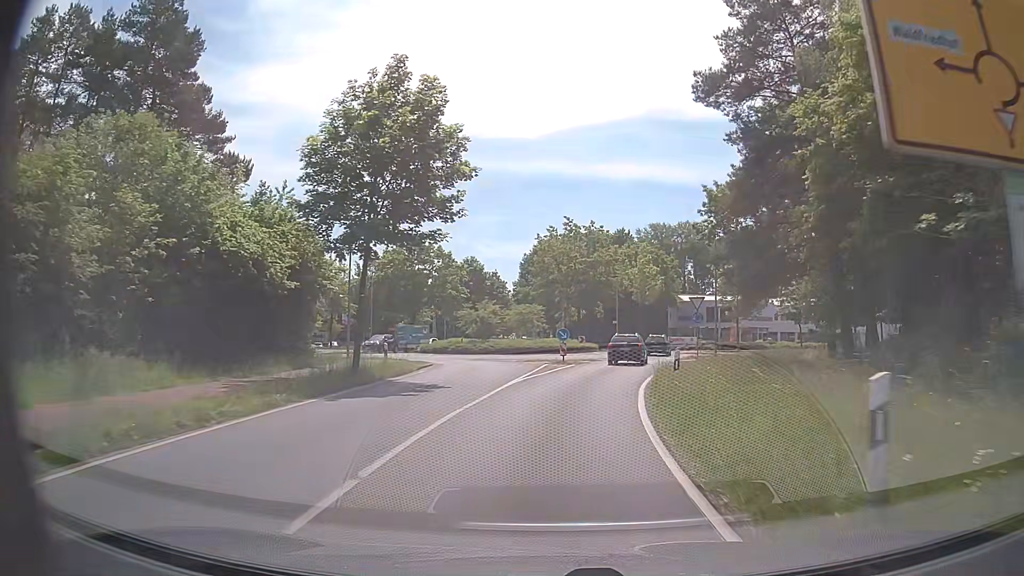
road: tertiary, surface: asphalt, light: Day
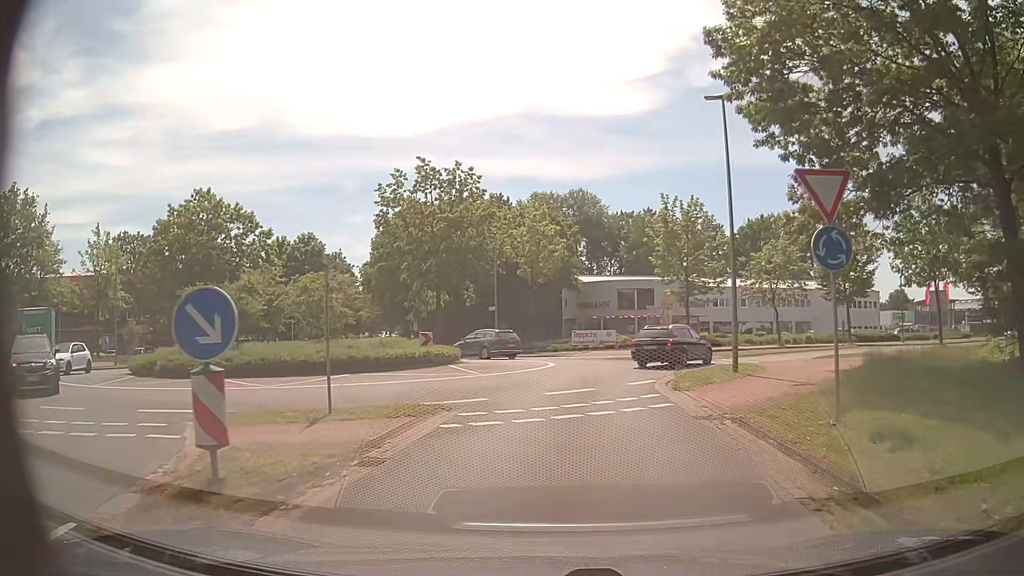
(+2.0, +26.1) m; +9°
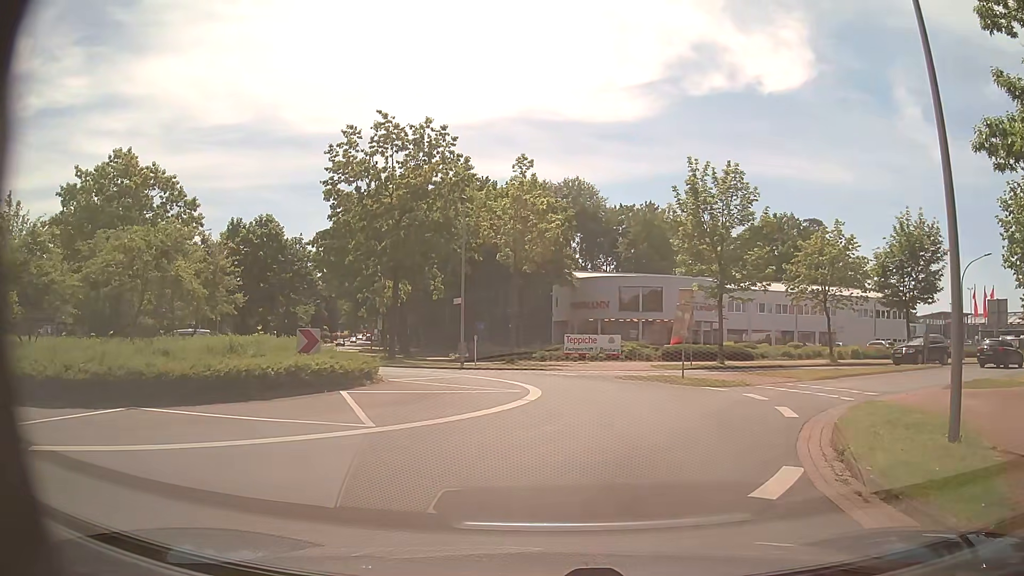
(+0.5, +11.5) m; +3°
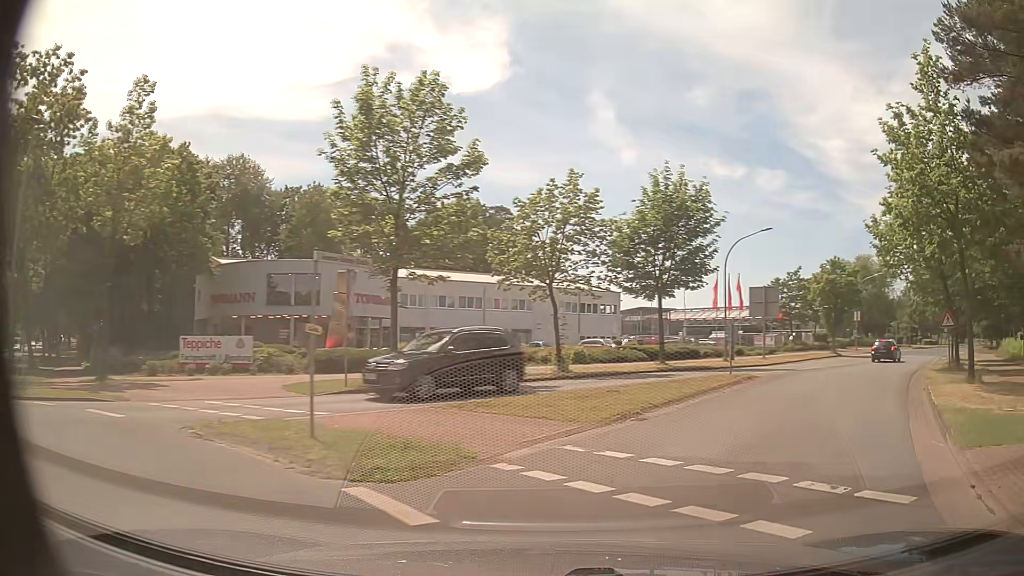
(+2.0, +13.0) m; +26°
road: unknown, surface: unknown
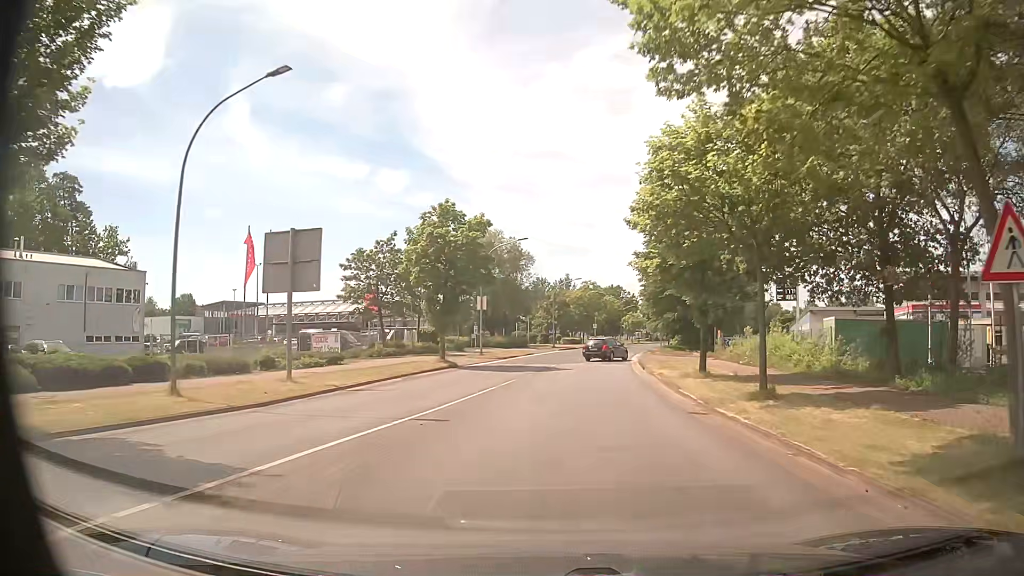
(+9.7, +22.2) m; +33°
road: unclassified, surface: asphalt
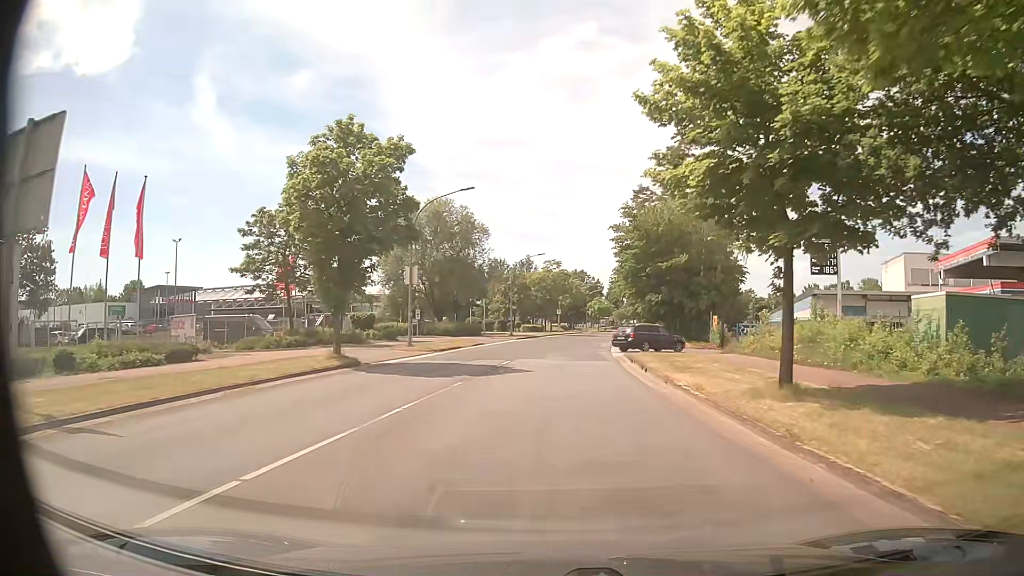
(+0.3, +11.9) m; +4°
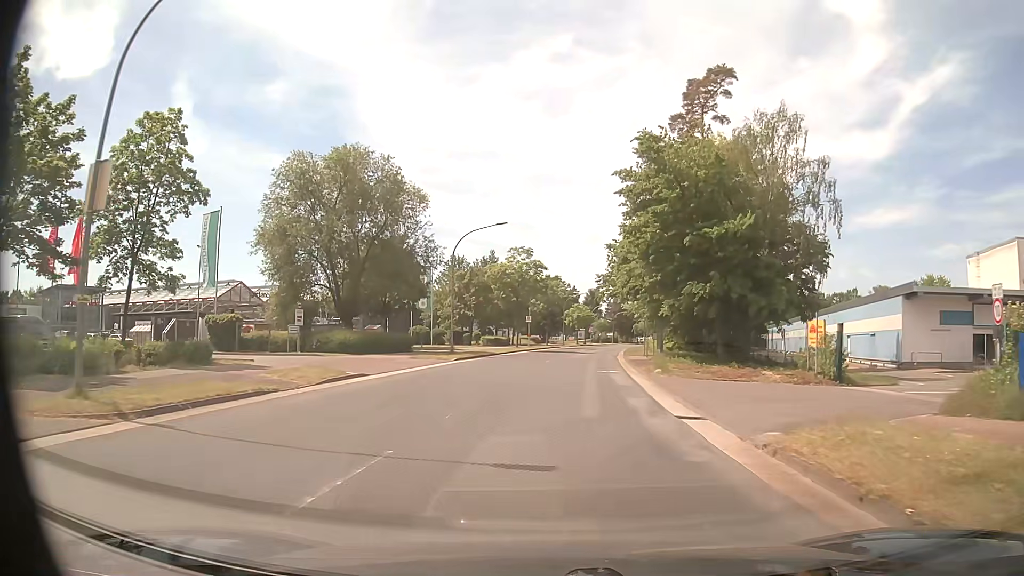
(+0.4, +23.2) m; +3°
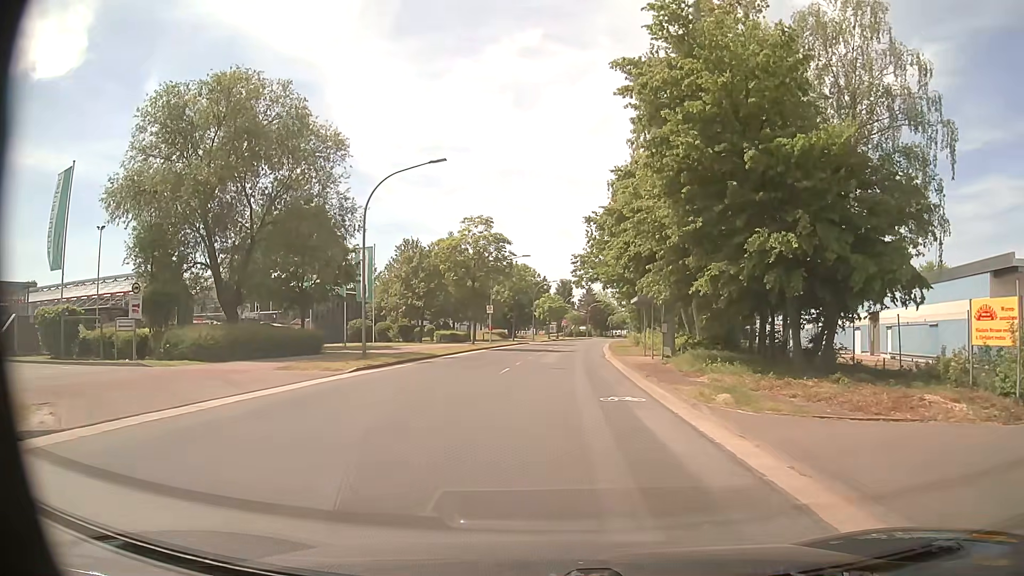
(+0.2, +13.3) m; +2°
